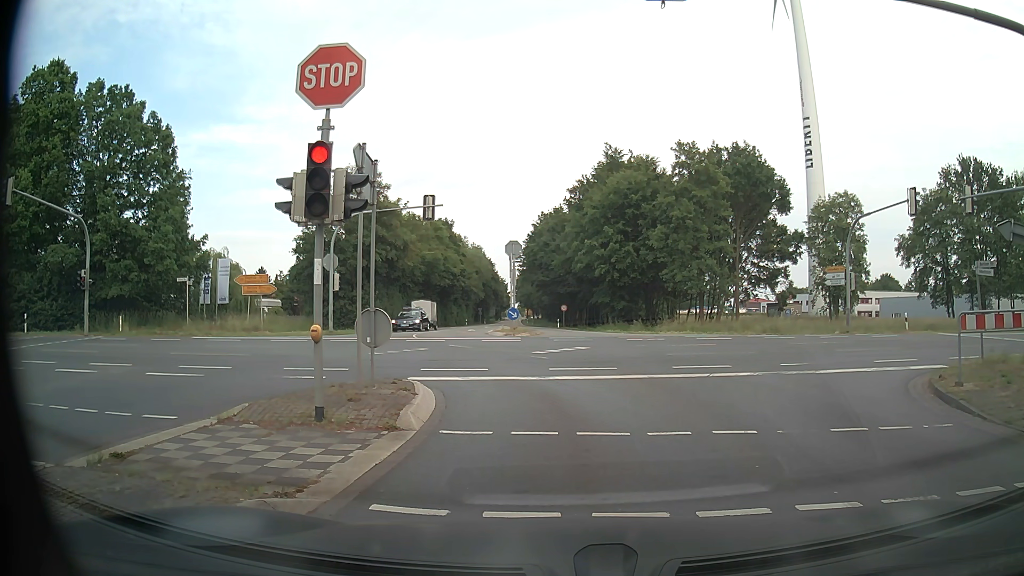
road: tertiary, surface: asphalt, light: Day
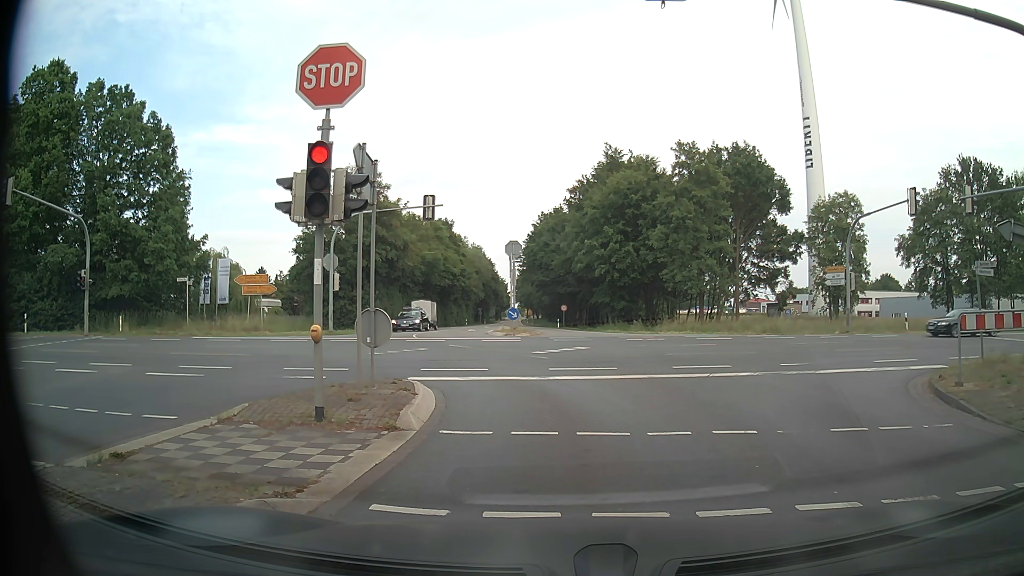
(0.0, 0.0) m; 0°
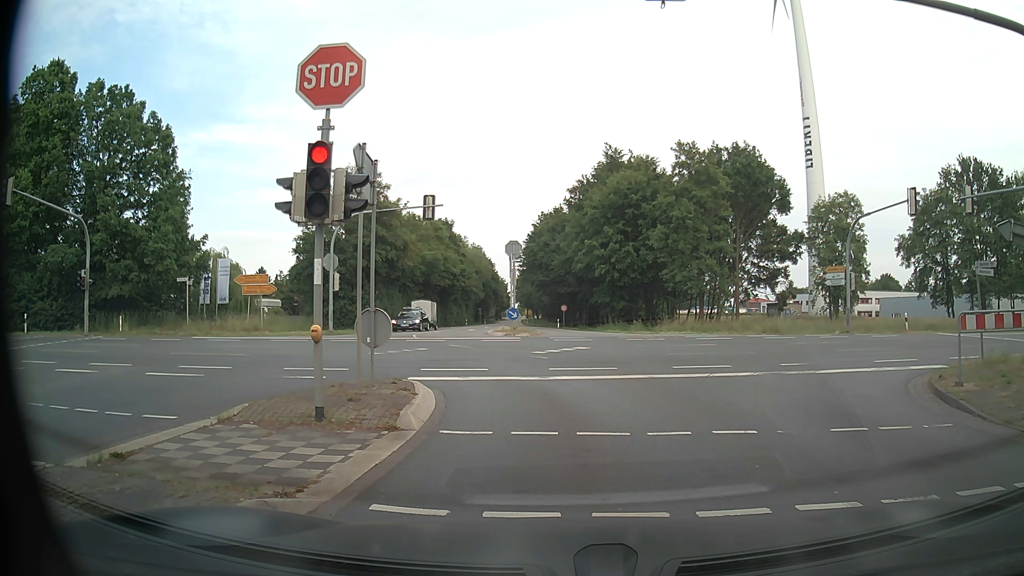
(0.0, 0.0) m; 0°
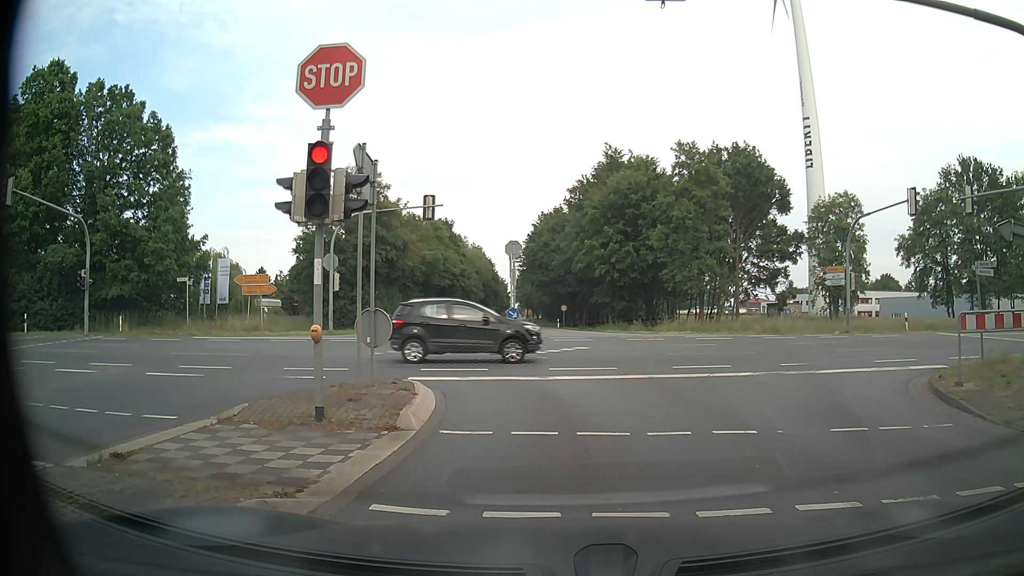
(0.0, 0.0) m; 0°
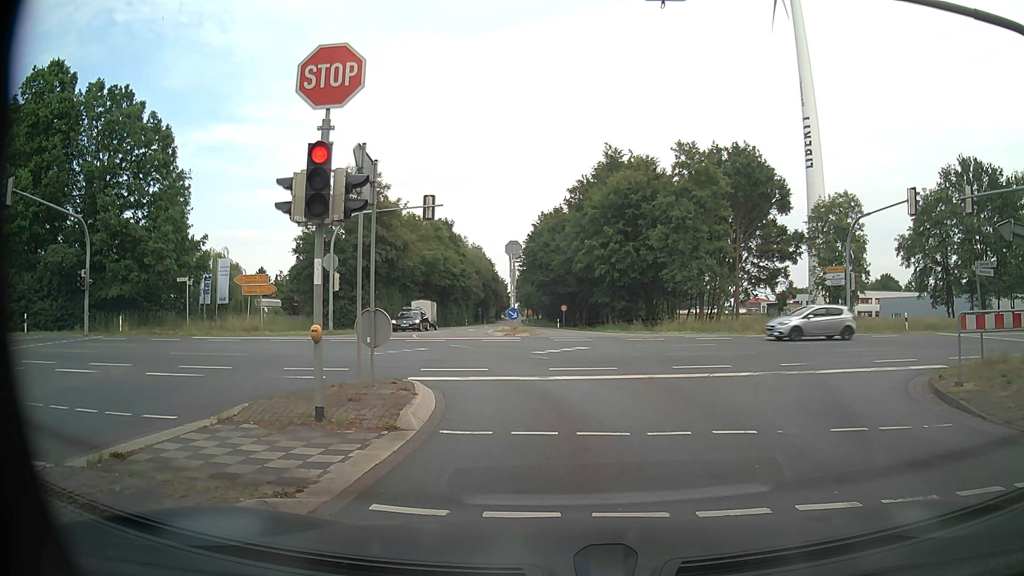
(0.0, 0.0) m; 0°
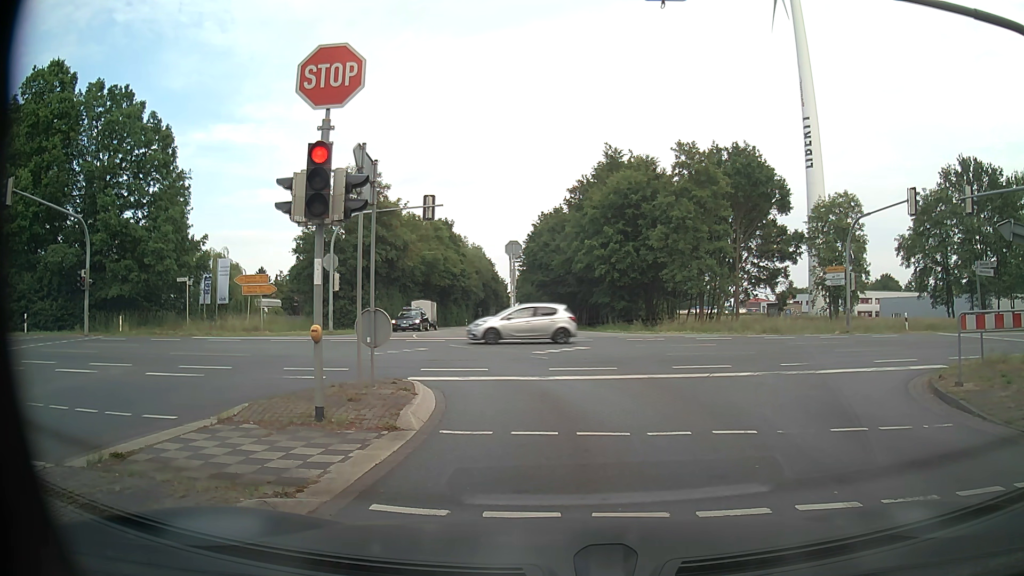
(0.0, 0.0) m; 0°
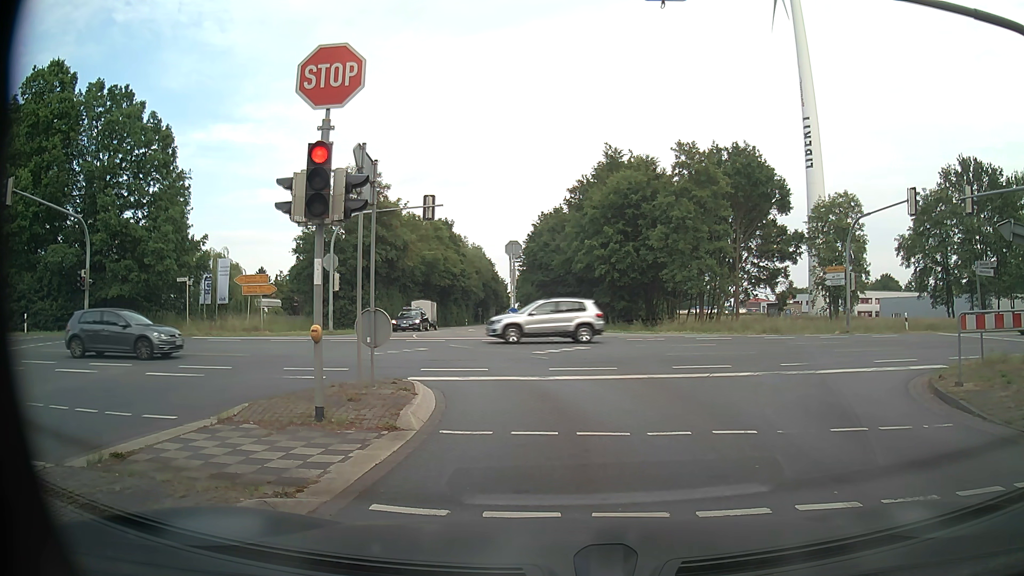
(0.0, 0.0) m; 0°
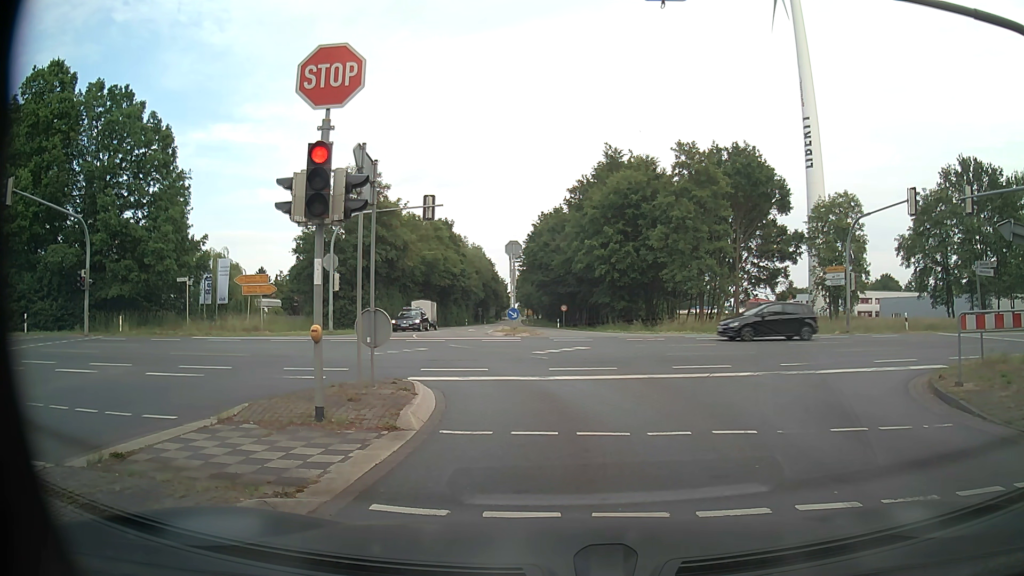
(0.0, 0.0) m; 0°
(0, +10) (-3, +20) (-11, +25) (-21, +25) (-30, +23) (-40, +21) (-50, +18) (-60, +16) (-69, +14) (-79, +12) m
